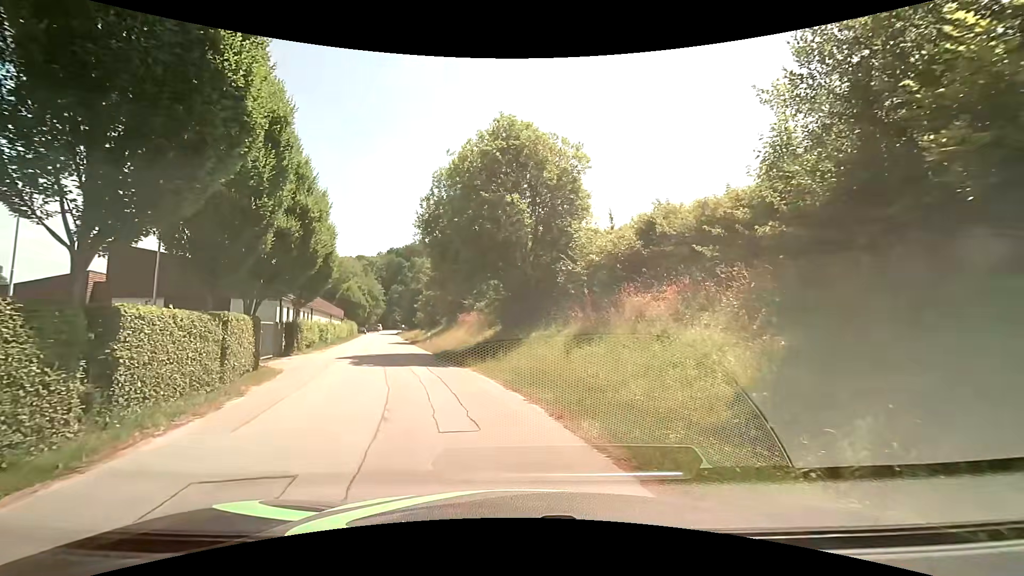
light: Day
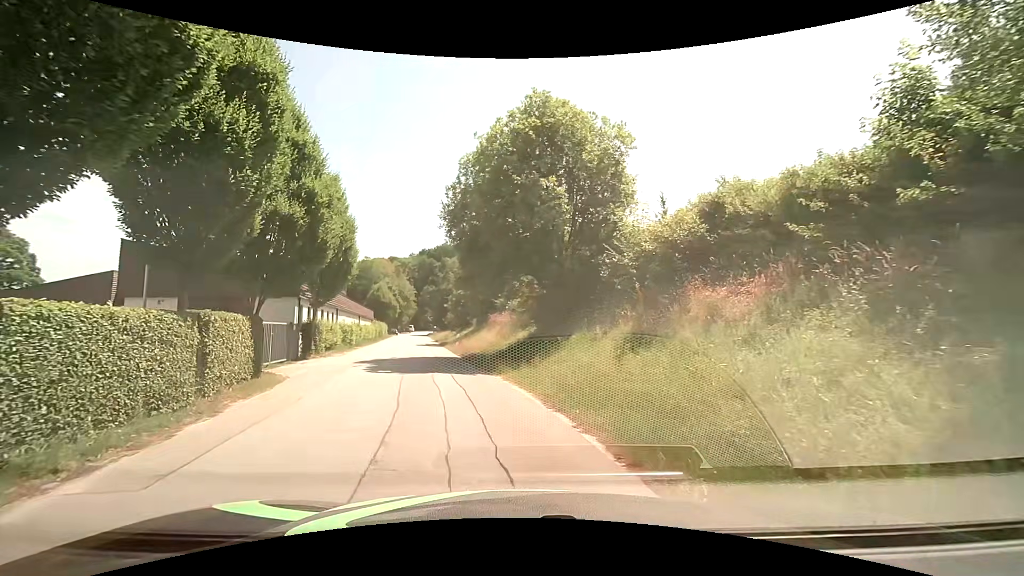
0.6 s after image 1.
(-0.1, +2.4) m; -3°
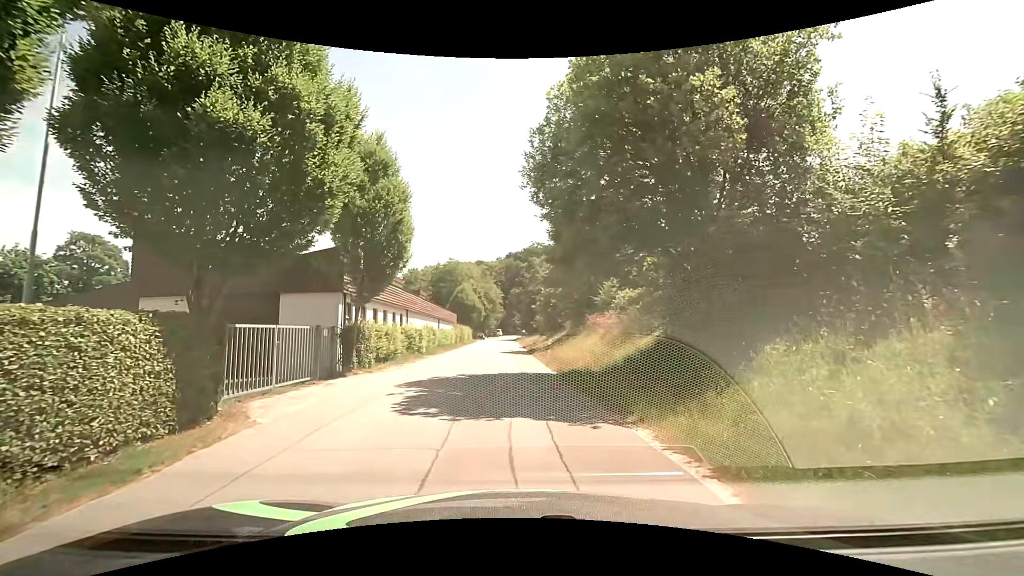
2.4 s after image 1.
(-0.8, +7.0) m; -12°
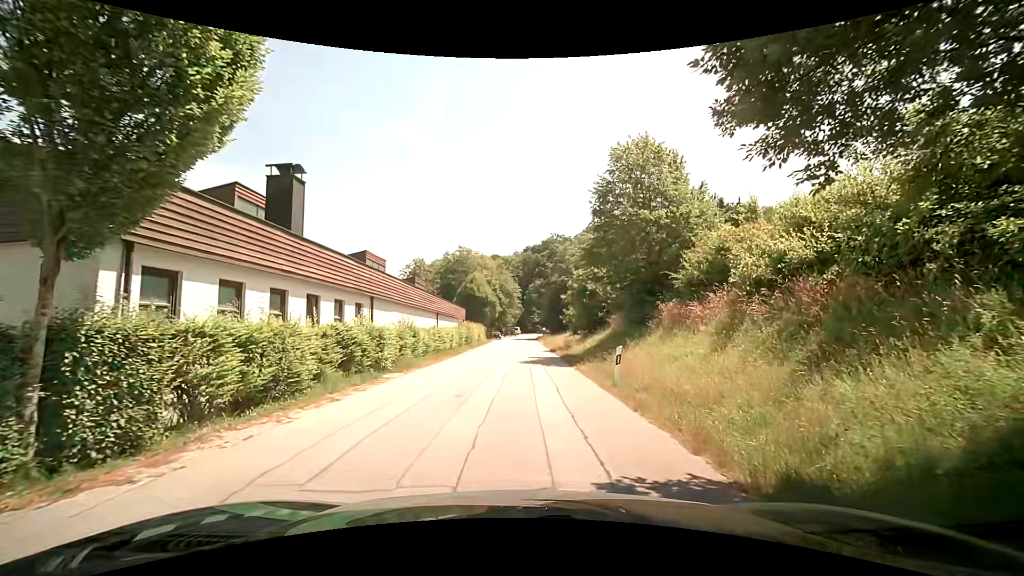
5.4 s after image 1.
(-0.3, +11.9) m; 0°
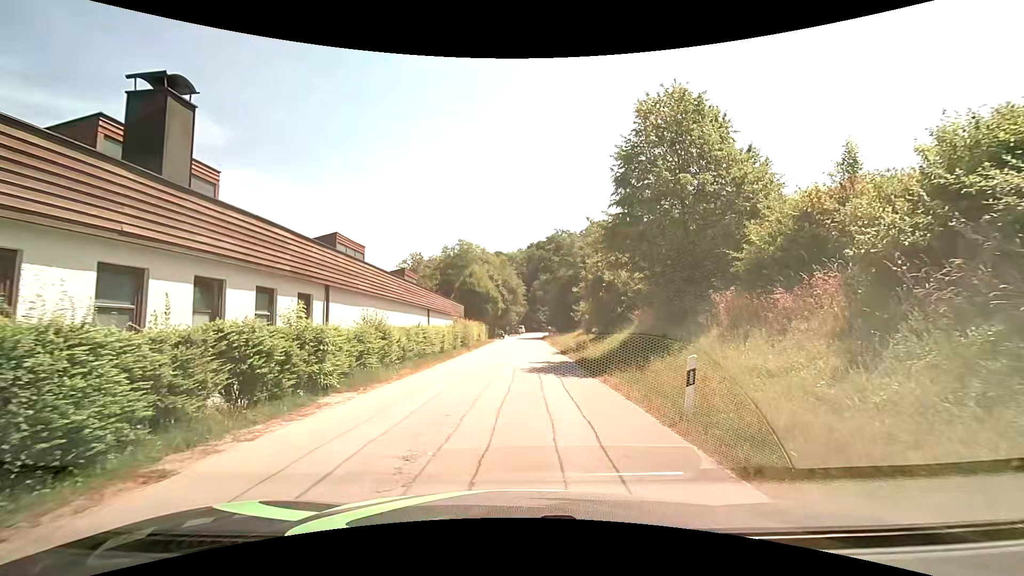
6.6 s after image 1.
(-0.1, +5.0) m; -2°
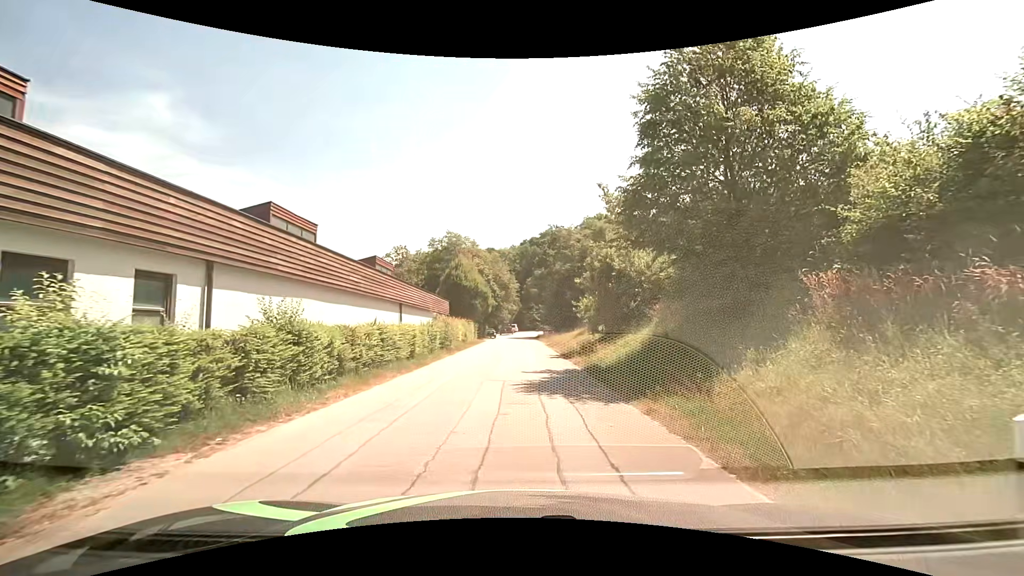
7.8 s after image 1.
(+0.1, +5.2) m; +1°
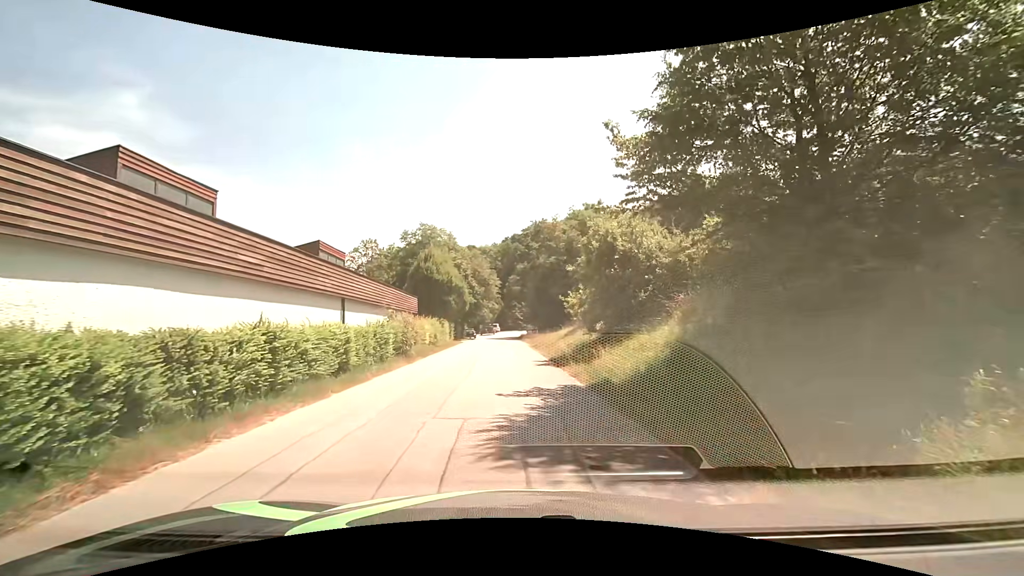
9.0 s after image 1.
(+0.2, +5.4) m; +3°
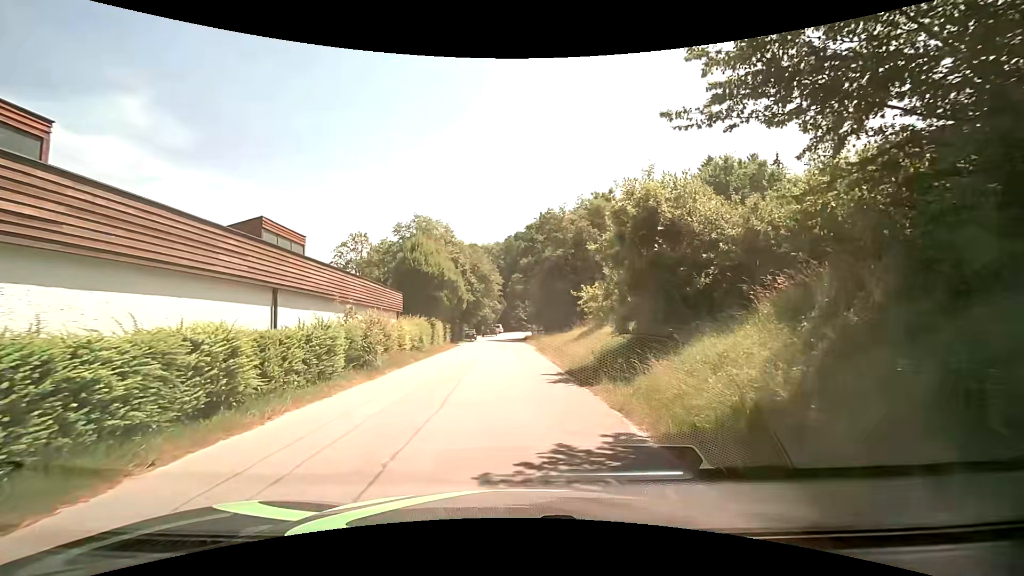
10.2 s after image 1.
(0.0, +5.6) m; 0°
(0, +10) (0, +20) (-1, +30) (-1, +40) (-2, +50) (-2, +60) (-2, +70) (-1, +80) (-1, +90) (+2, +99) m
